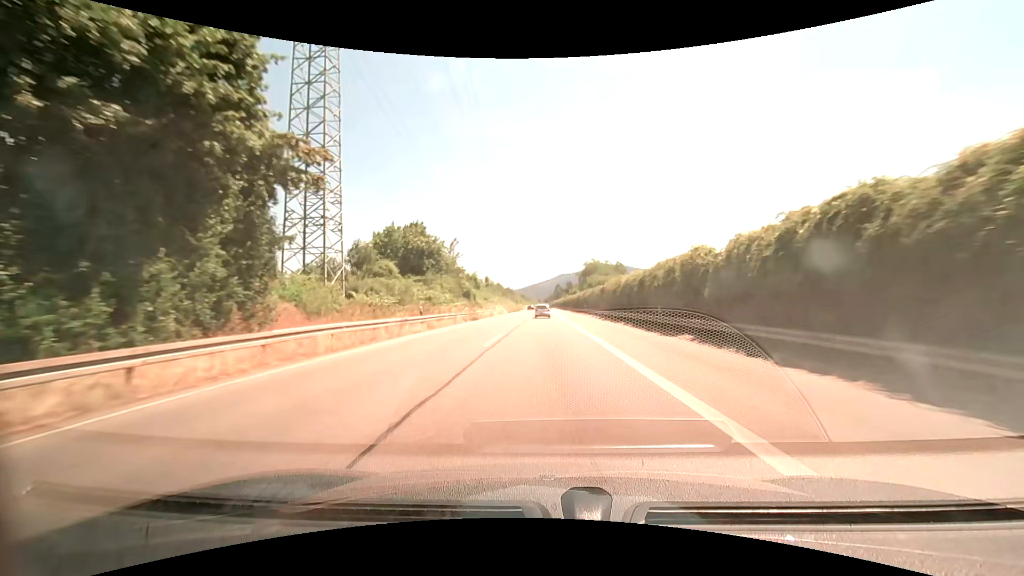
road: trunk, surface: asphalt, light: Day
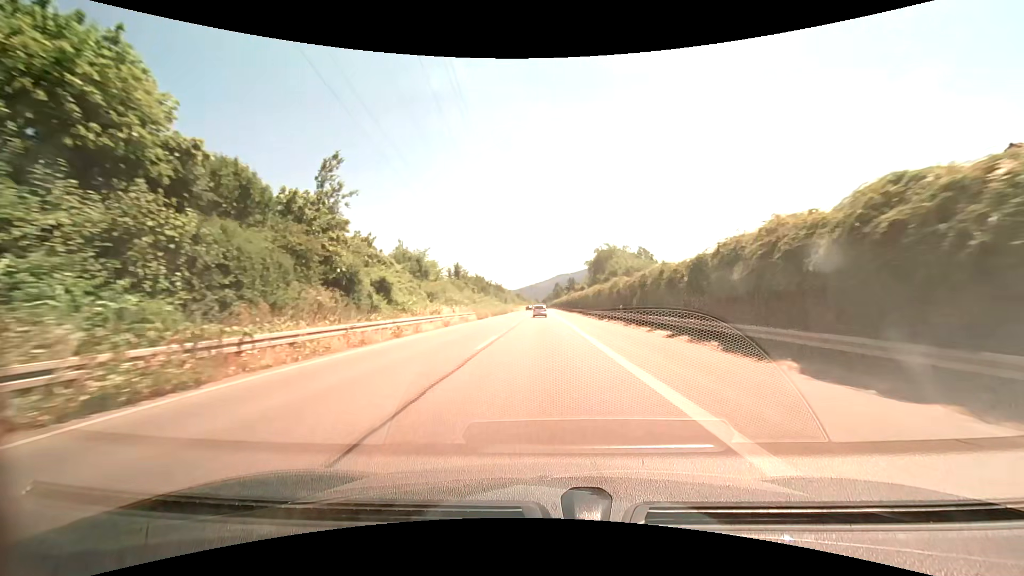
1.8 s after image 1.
(+0.2, +36.9) m; 0°
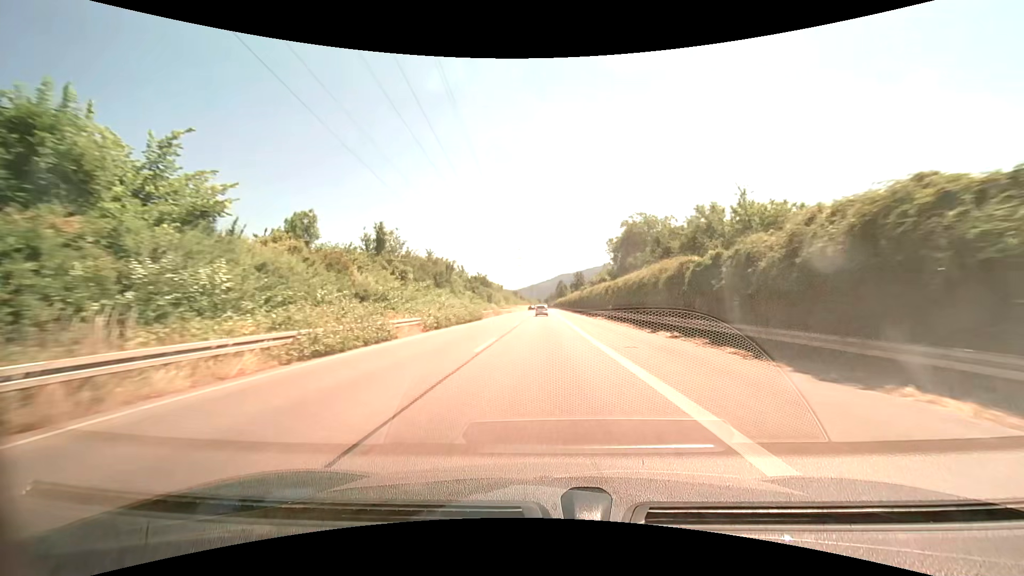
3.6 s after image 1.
(-0.1, +37.0) m; 0°
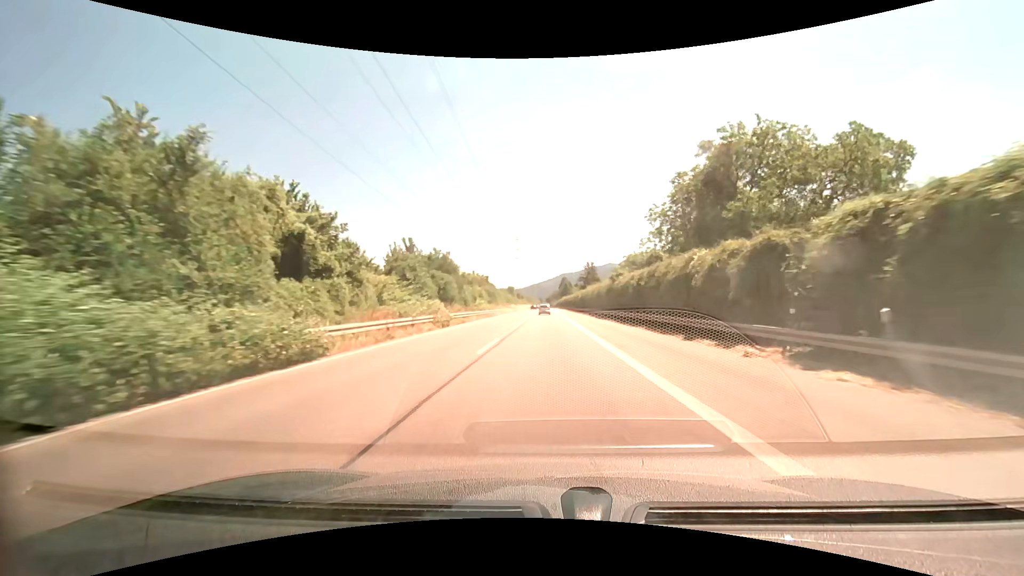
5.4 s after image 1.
(-0.2, +37.0) m; 0°
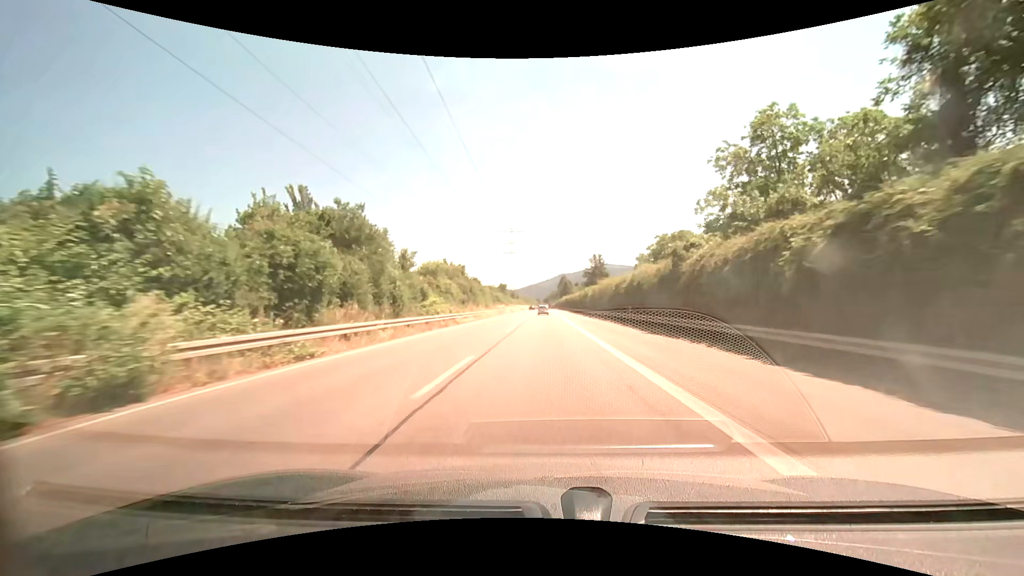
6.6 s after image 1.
(0.0, +24.6) m; 0°
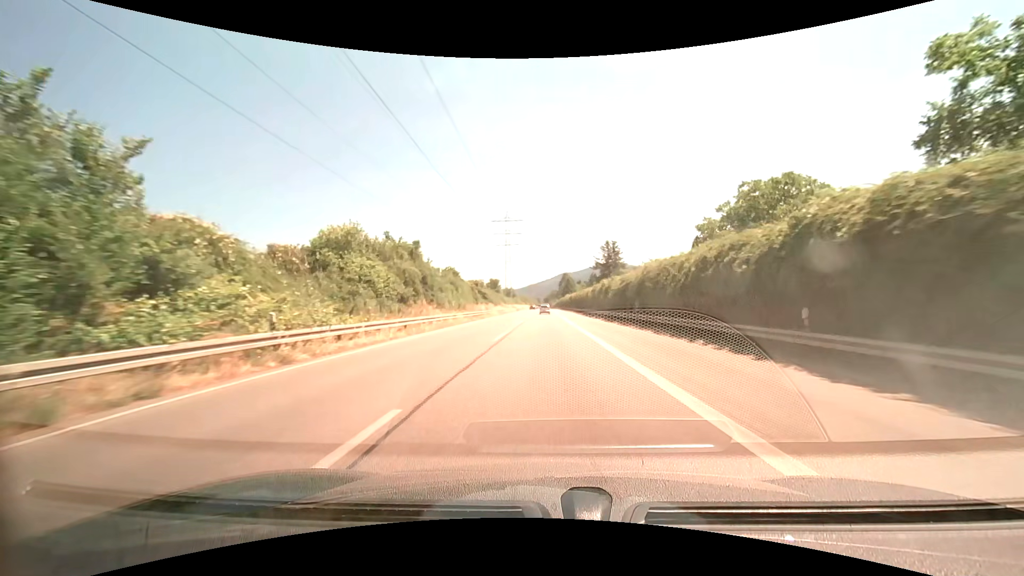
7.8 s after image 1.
(0.0, +24.6) m; 0°
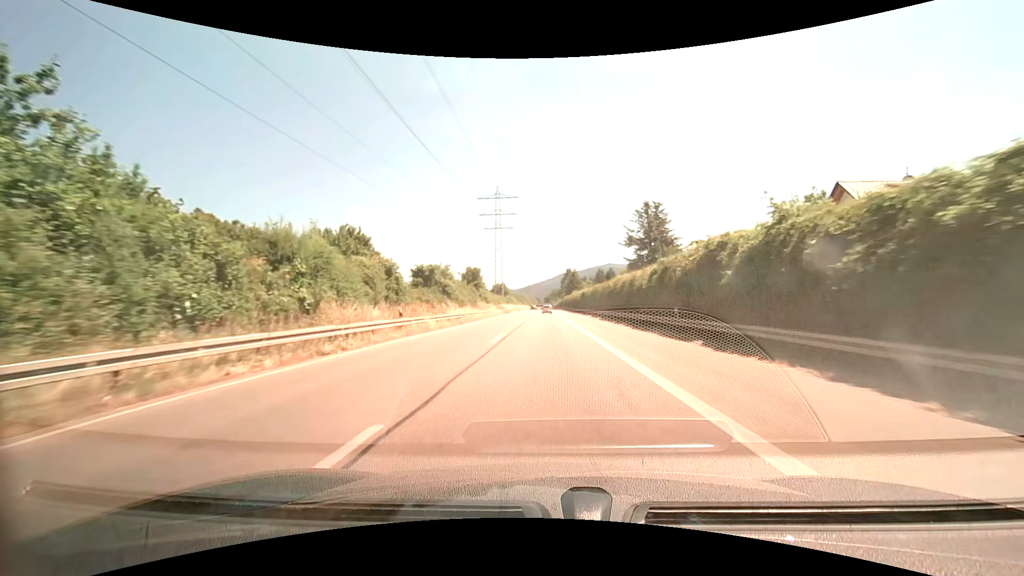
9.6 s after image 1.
(0.0, +37.0) m; 0°
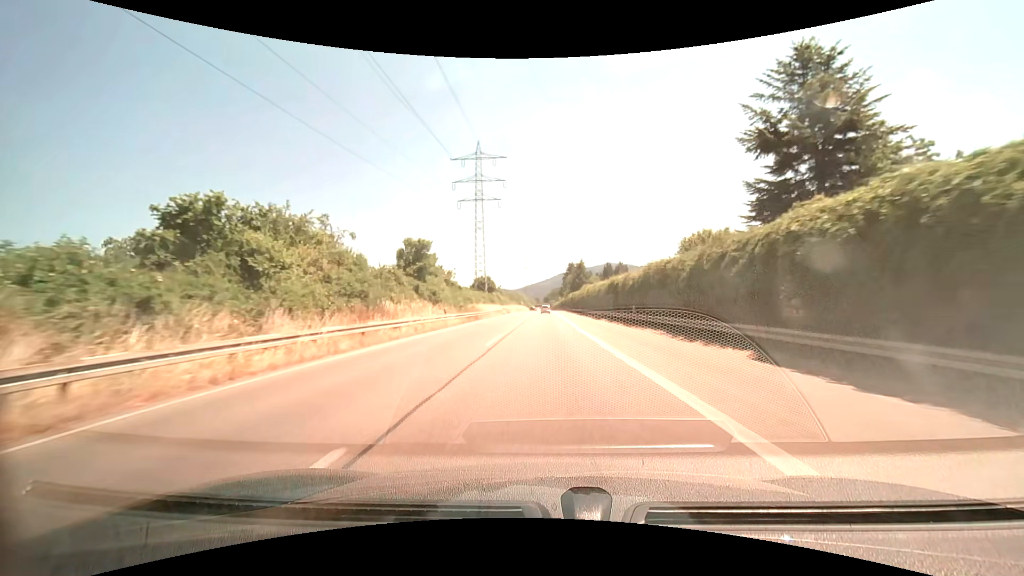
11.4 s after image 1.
(0.0, +37.0) m; 0°
(0, +10) (0, +20) (0, +30) (0, +40) (0, +50) (0, +60) (0, +70) (0, +80) (0, +90) (0, +100) m
